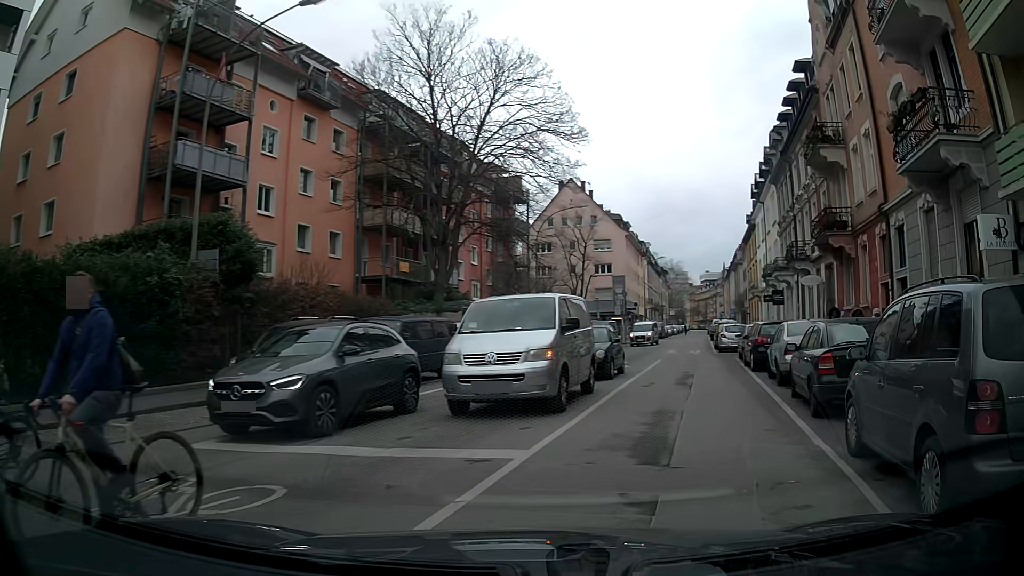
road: residential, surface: asphalt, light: Day
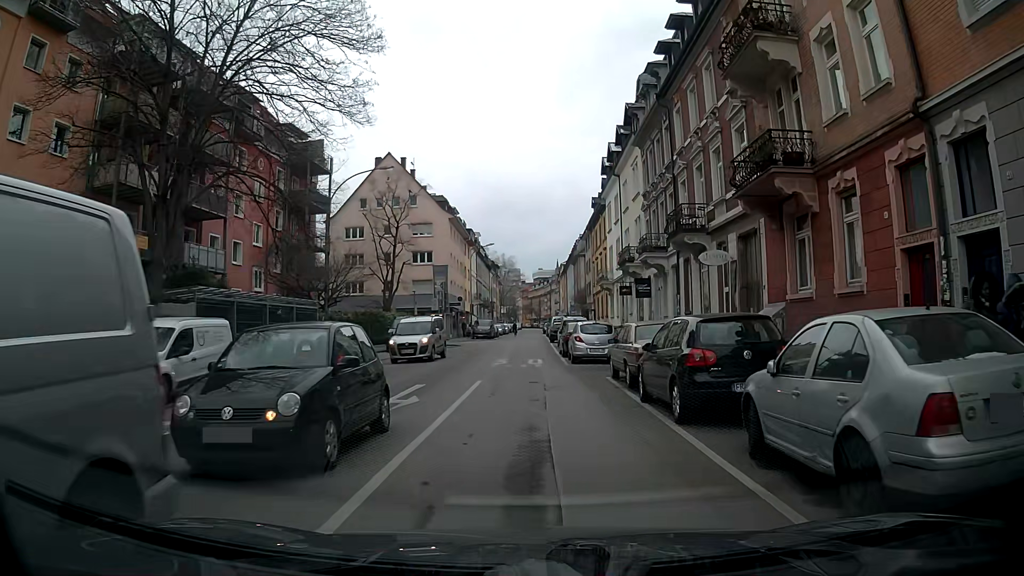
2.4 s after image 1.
(+2.2, +11.1) m; +15°
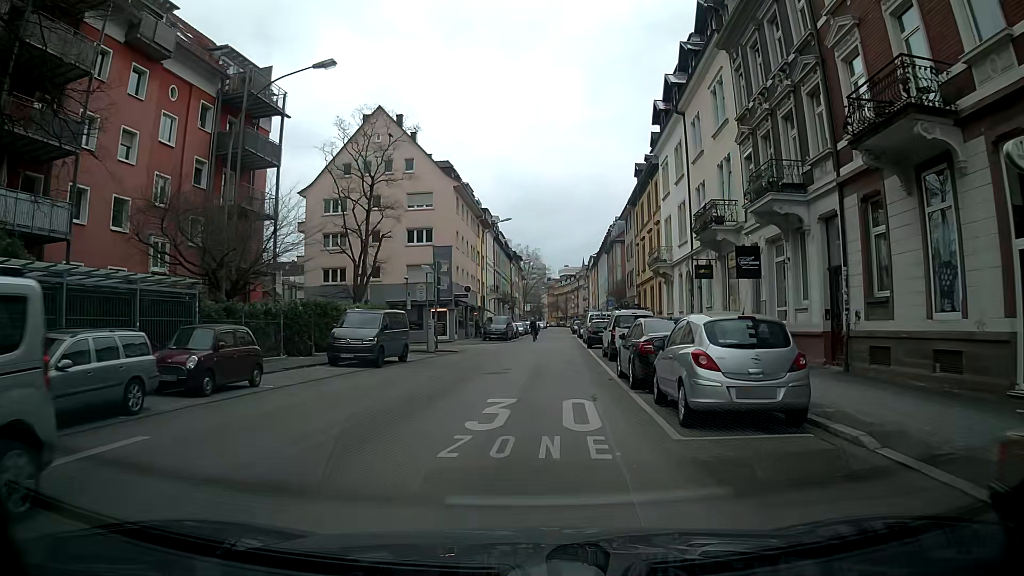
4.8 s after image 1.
(0.0, +15.0) m; -1°
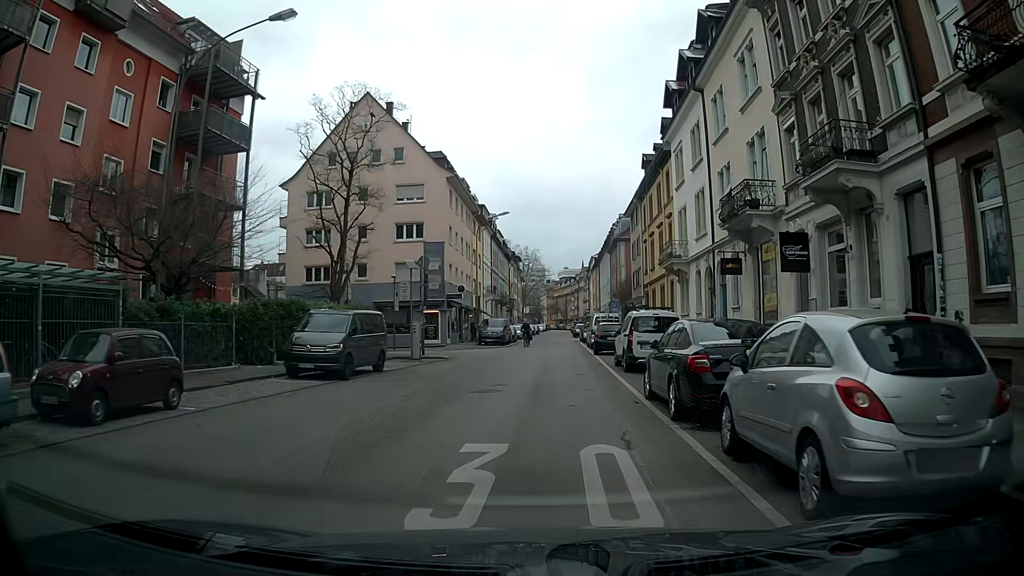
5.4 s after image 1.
(0.0, +4.2) m; -1°
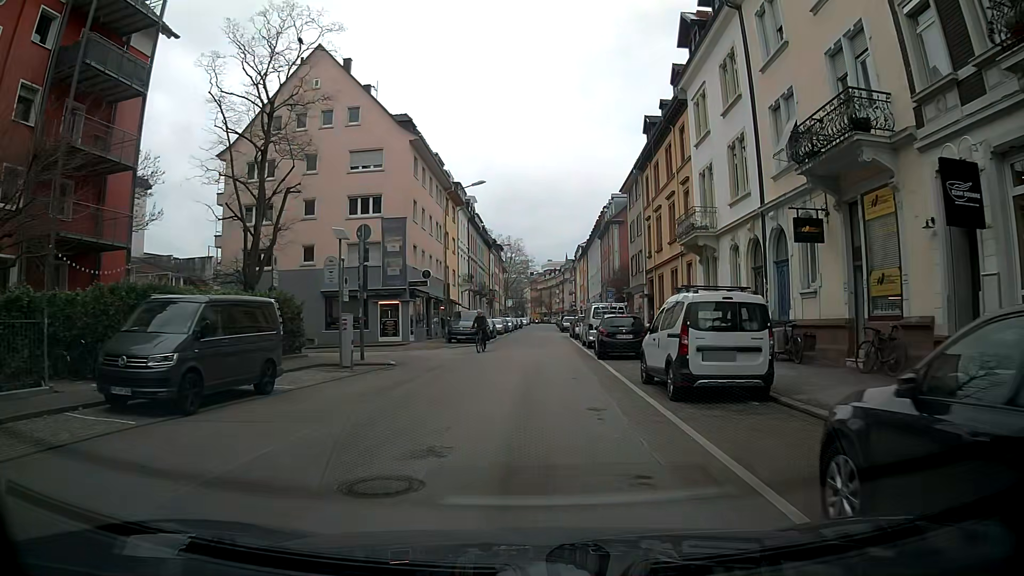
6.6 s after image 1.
(+0.2, +8.6) m; +2°
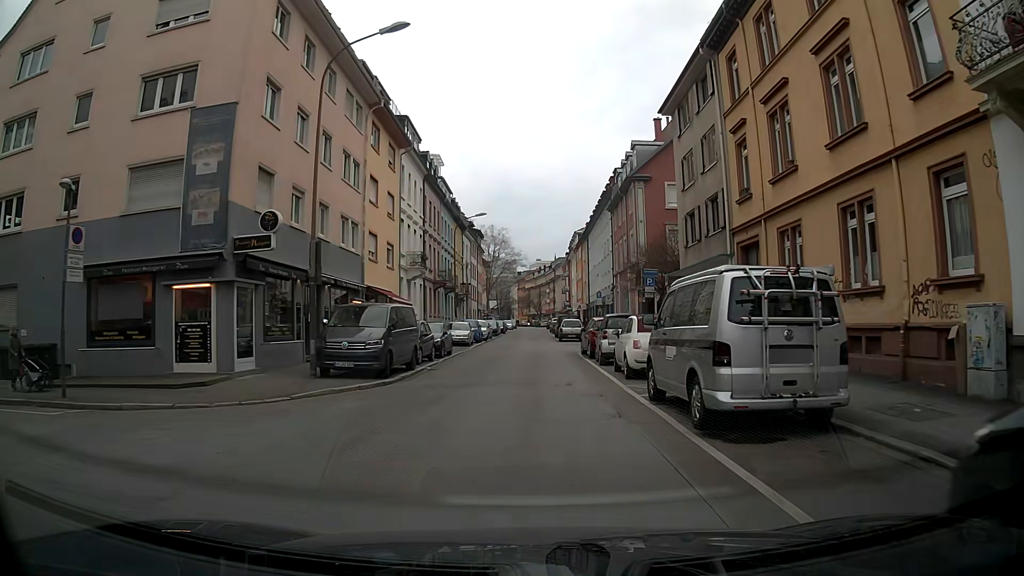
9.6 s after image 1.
(+0.1, +22.3) m; 0°
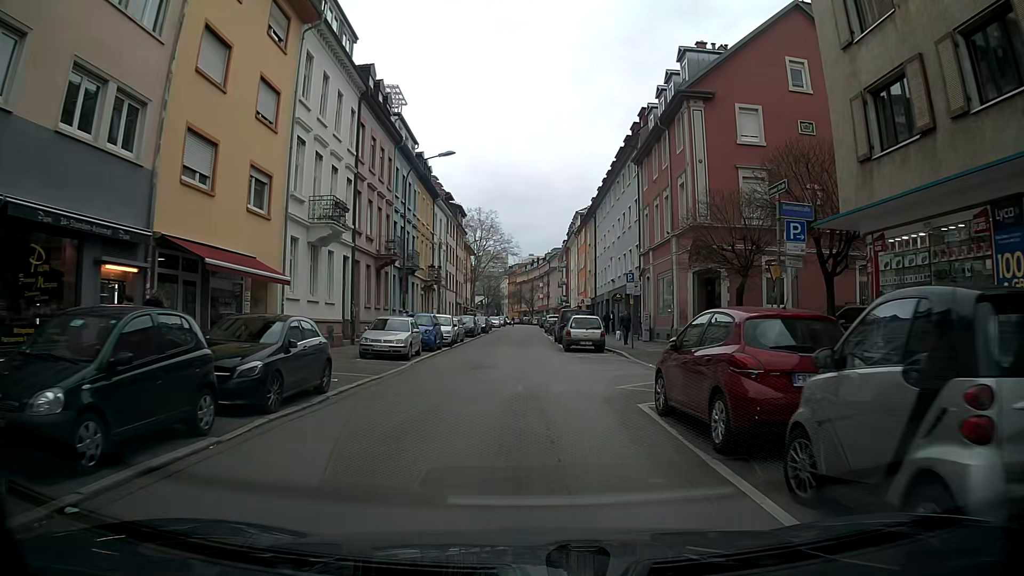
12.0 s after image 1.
(+0.2, +17.7) m; +1°
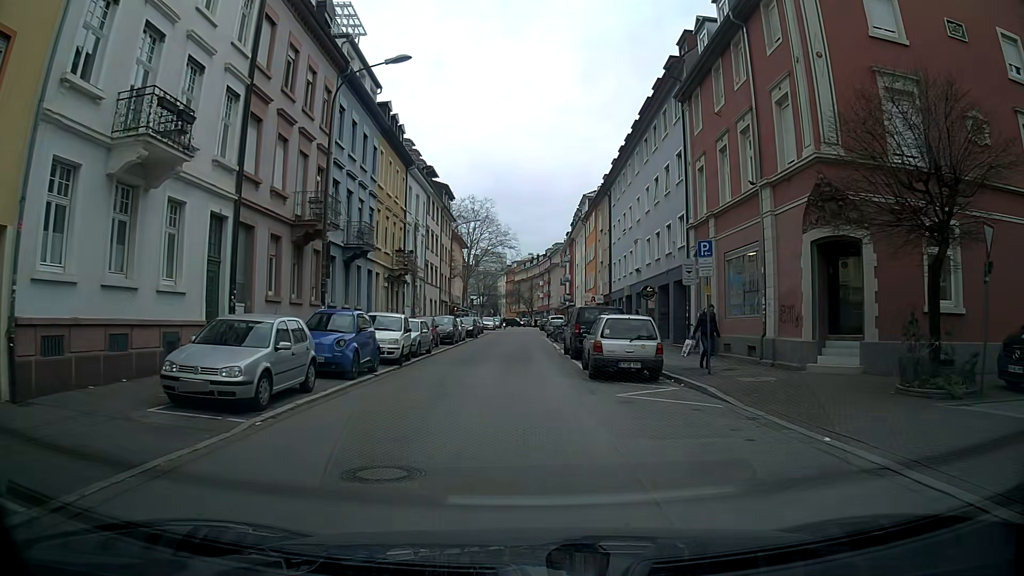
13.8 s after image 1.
(-0.1, +12.7) m; -1°
(0, +10) (0, +20) (0, +30) (0, +40) (0, +50) (0, +60) (0, +70) (0, +80) (0, +90) (0, +100) m
